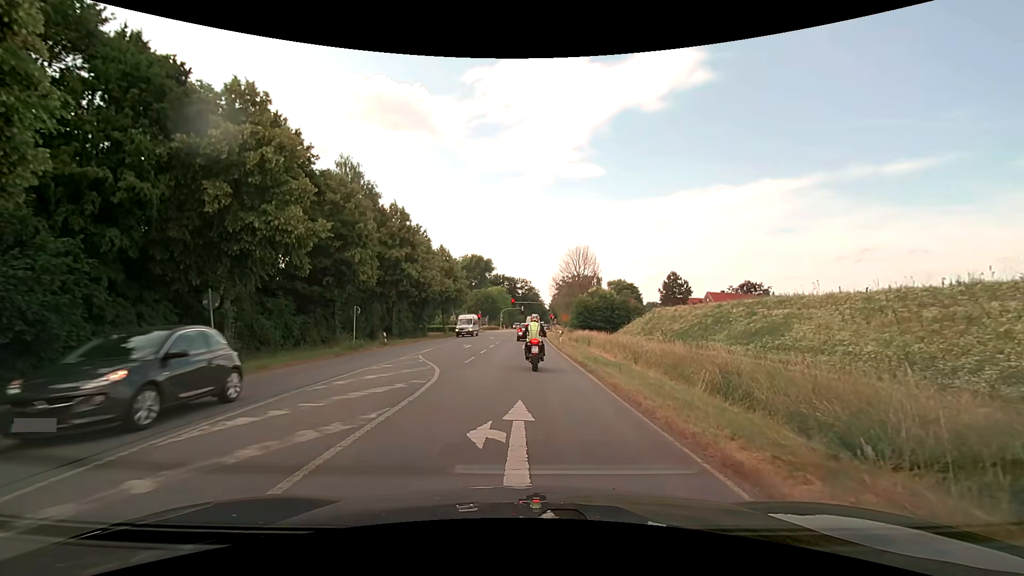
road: primary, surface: asphalt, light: Day
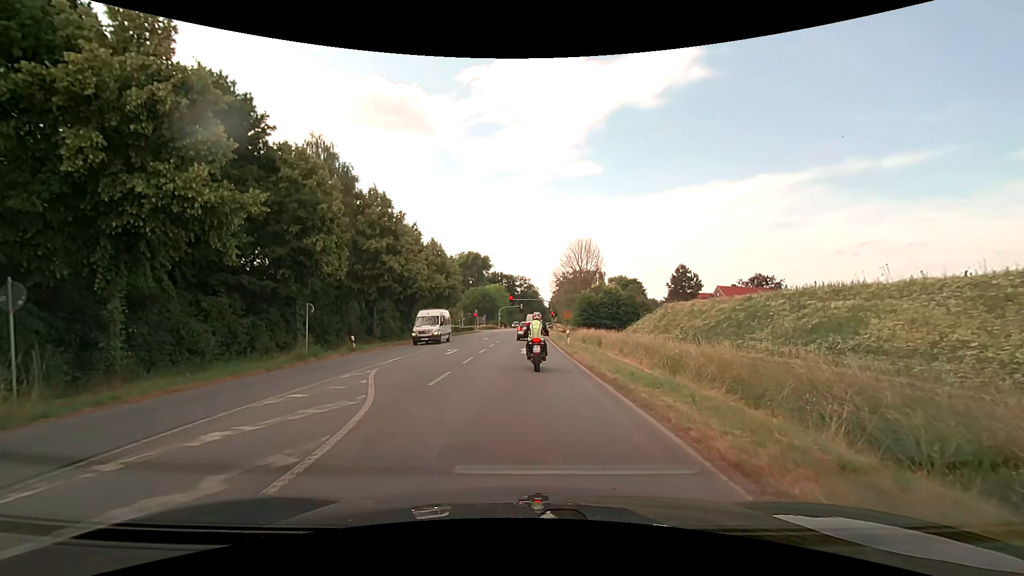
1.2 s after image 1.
(0.0, +6.6) m; 0°
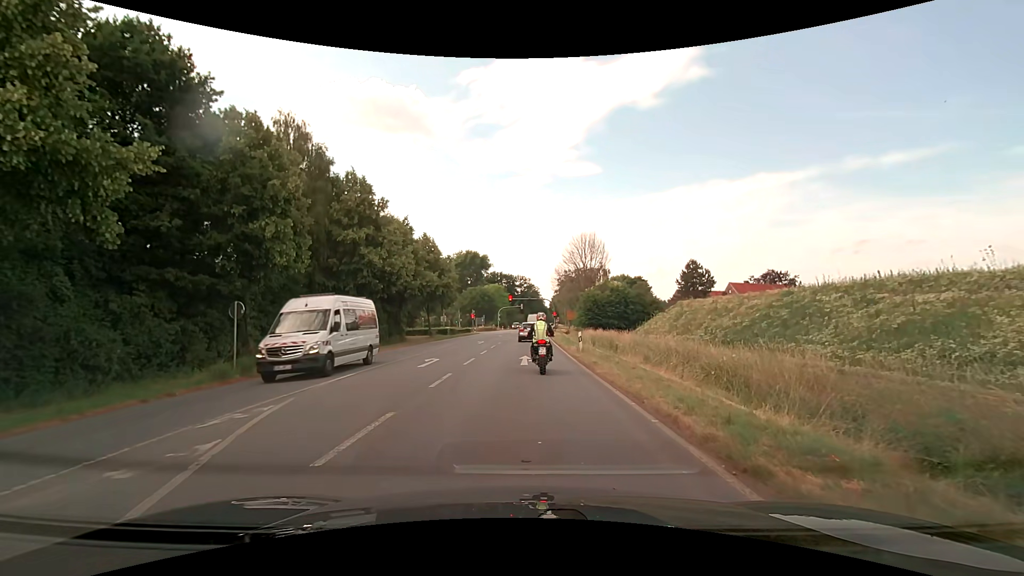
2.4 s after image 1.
(0.0, +6.0) m; 0°
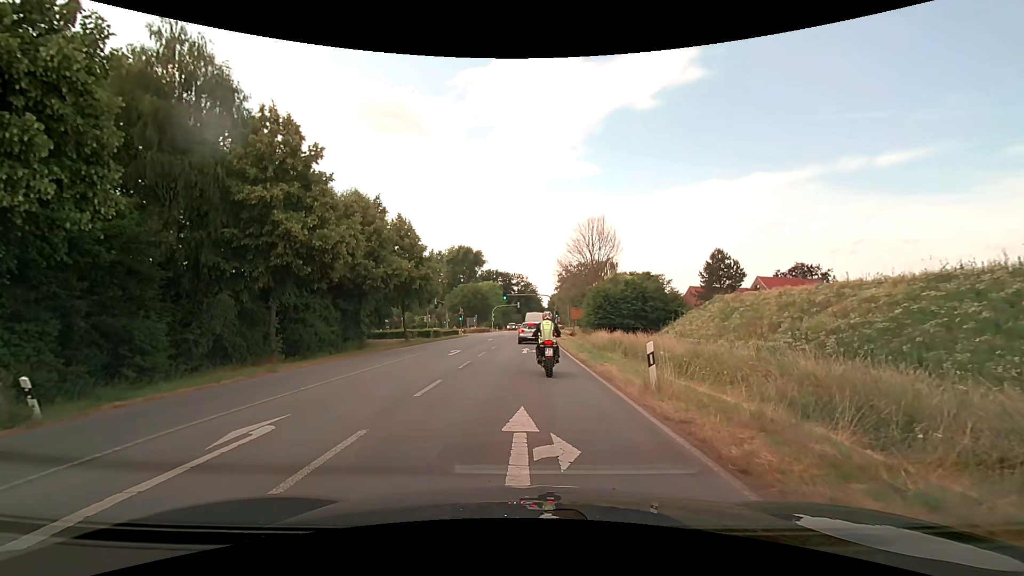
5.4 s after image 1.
(0.0, +13.2) m; +1°
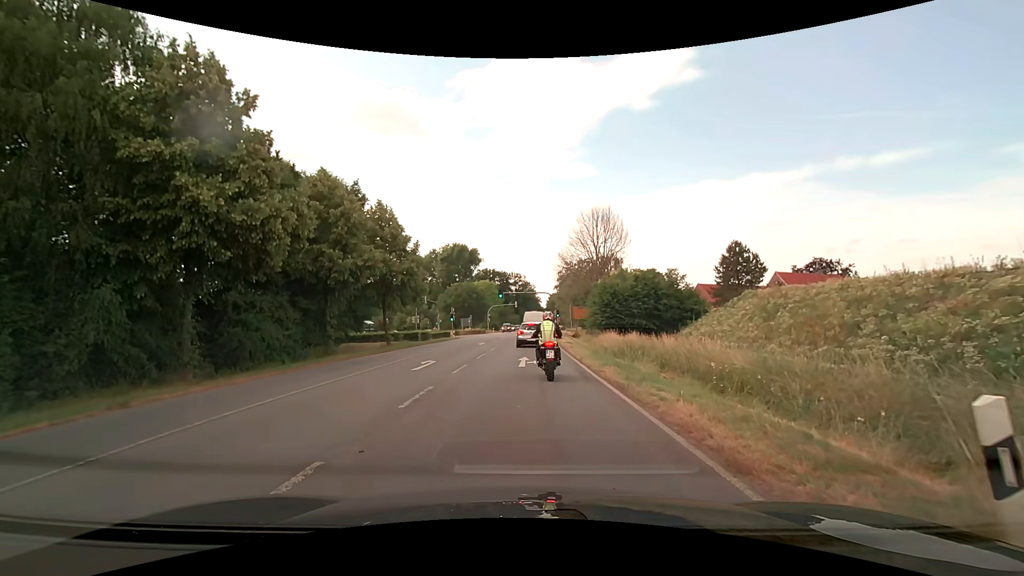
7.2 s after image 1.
(0.0, +7.1) m; 0°
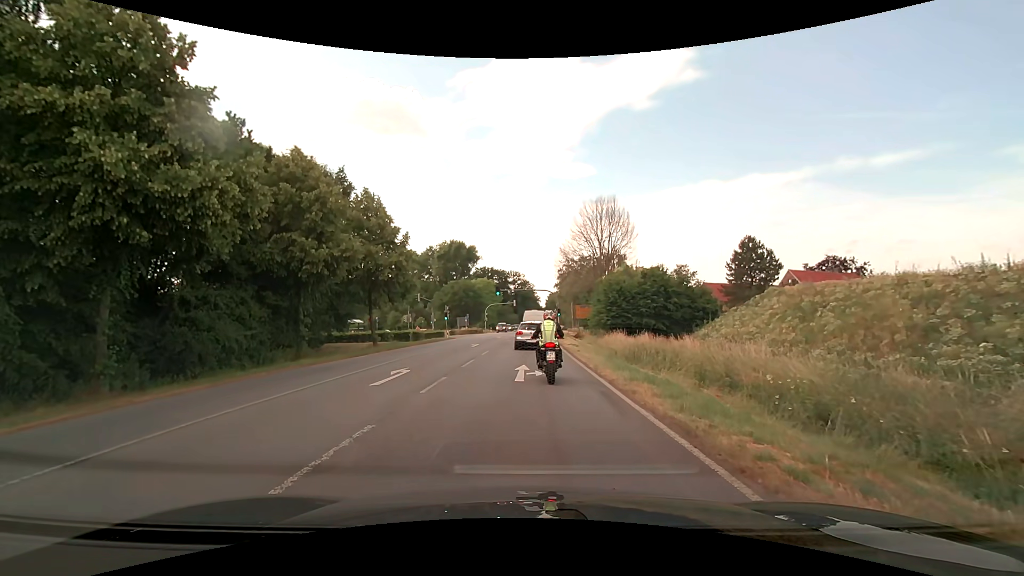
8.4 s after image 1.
(0.0, +4.3) m; 0°
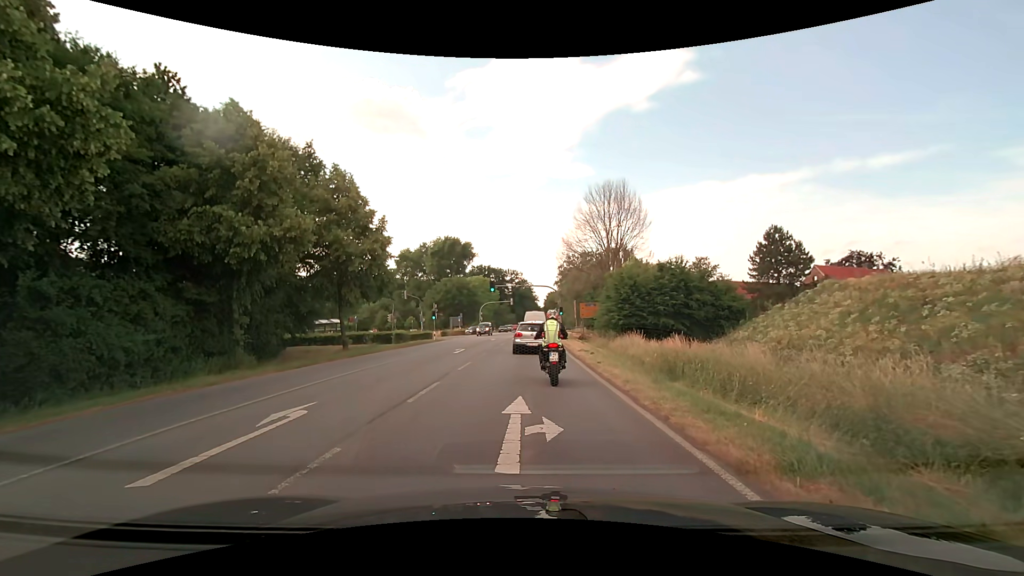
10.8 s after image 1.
(0.0, +7.2) m; 0°
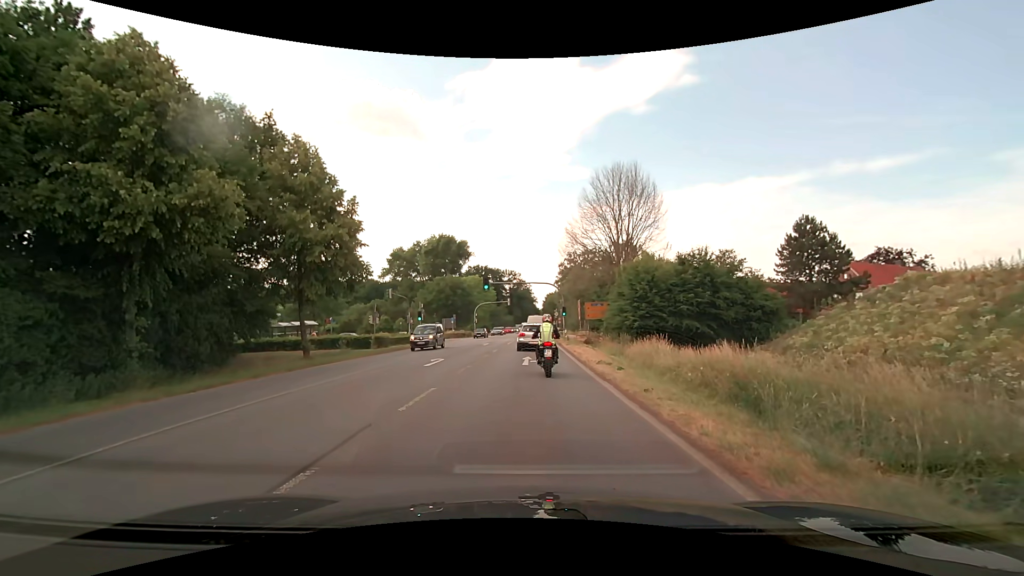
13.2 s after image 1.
(0.0, +6.8) m; 0°
(0, +10) (0, +20) (0, +30) (+1, +40) (+1, +50) (+2, +60) (+2, +70) (+3, +80) (+3, +90) (+3, +100) m
